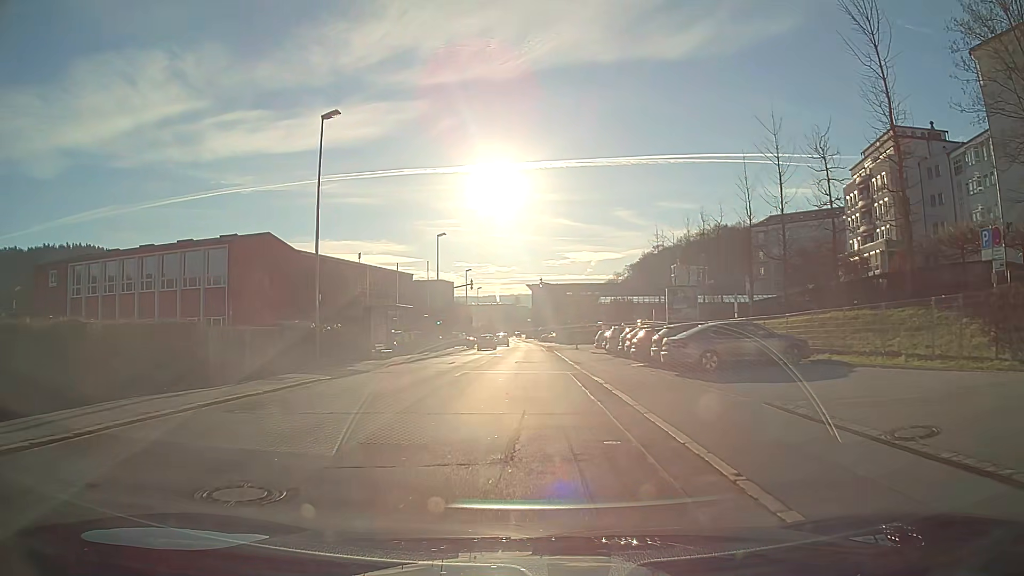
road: tertiary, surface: asphalt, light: Day
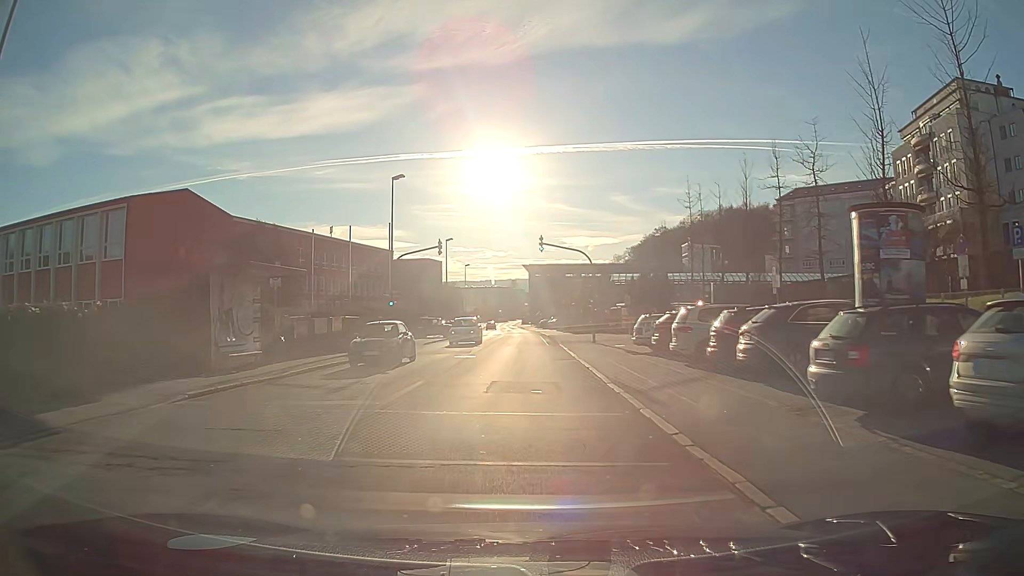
(0.0, +18.2) m; 0°
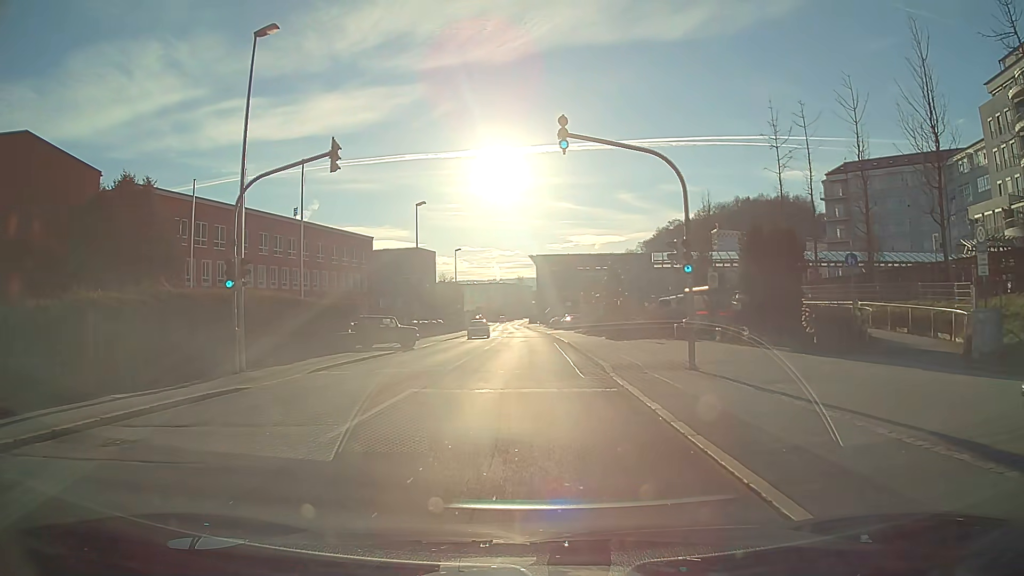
(-0.1, +22.4) m; -1°
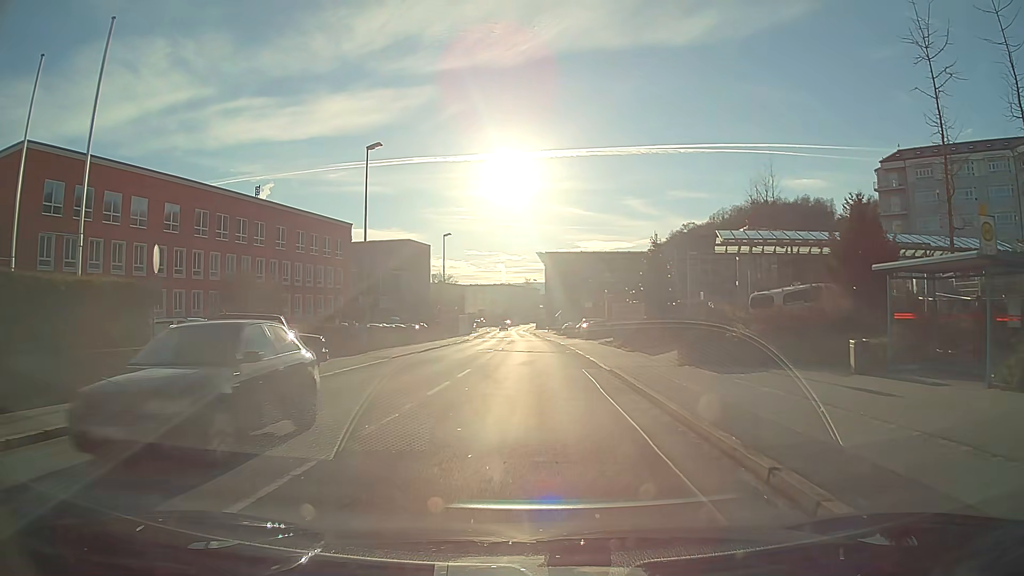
(-0.1, +17.9) m; 0°
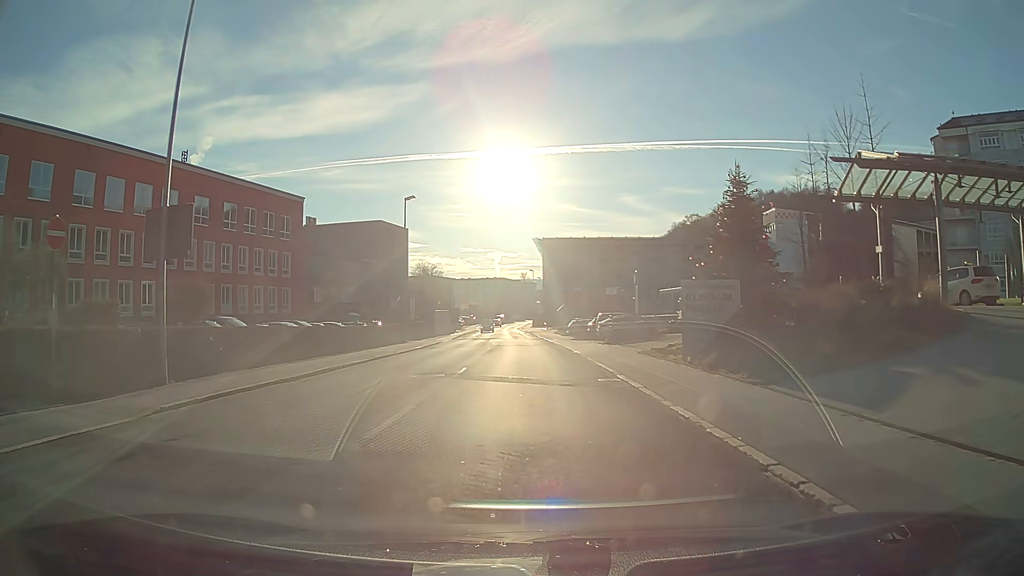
(+0.1, +18.6) m; 0°
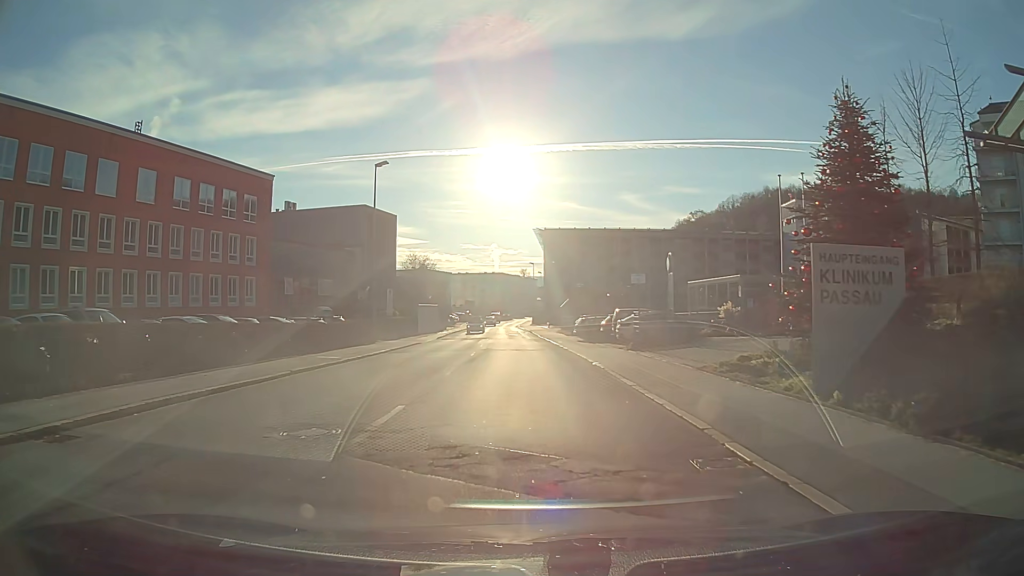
(0.0, +9.6) m; 0°
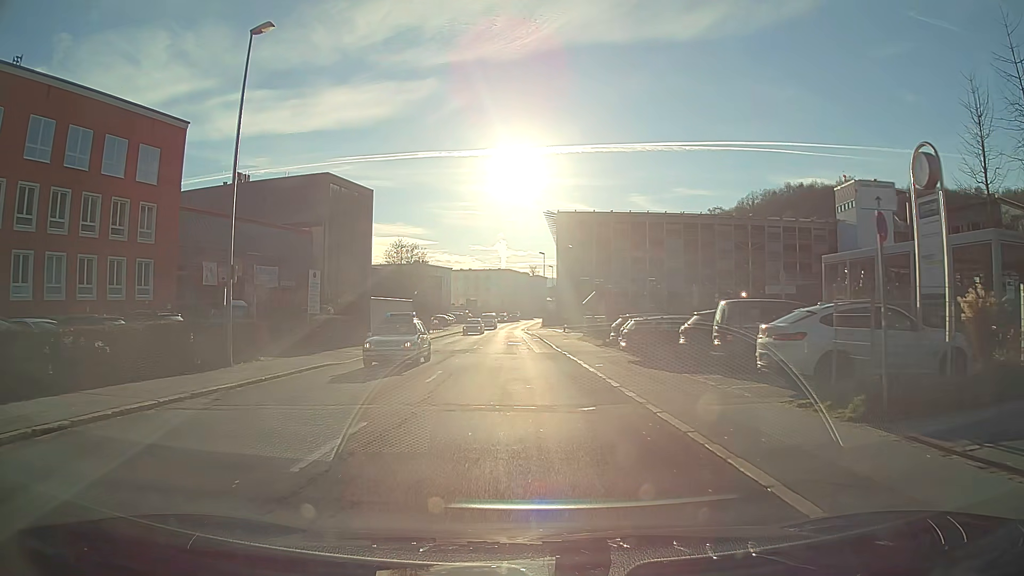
(-0.2, +19.7) m; -1°
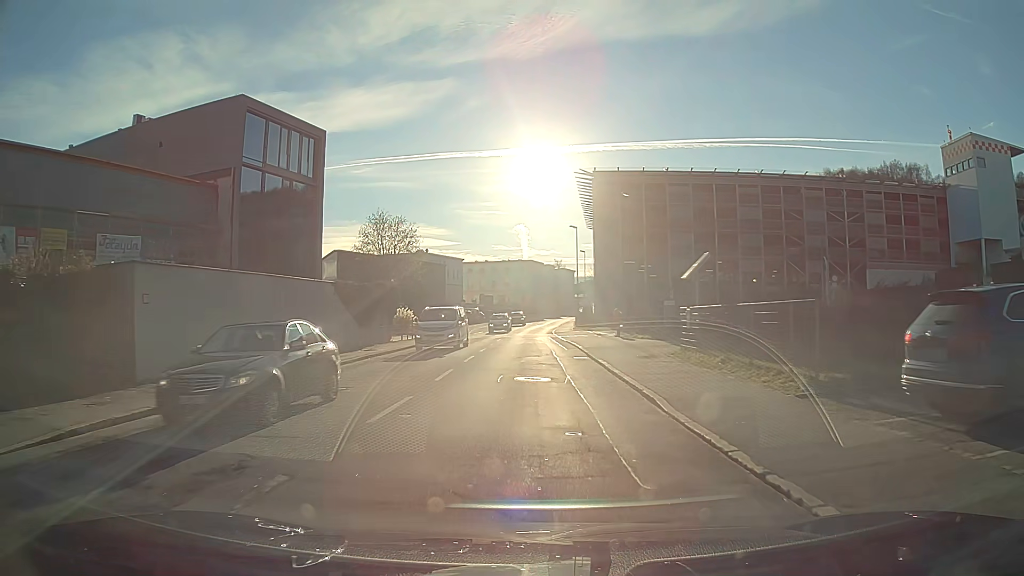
(-0.4, +25.6) m; -2°
(0, +10) (0, +20) (0, +30) (0, +40) (0, +50) (0, +60) (+1, +70) (+1, +80) (+2, +90) (+3, +100) m
